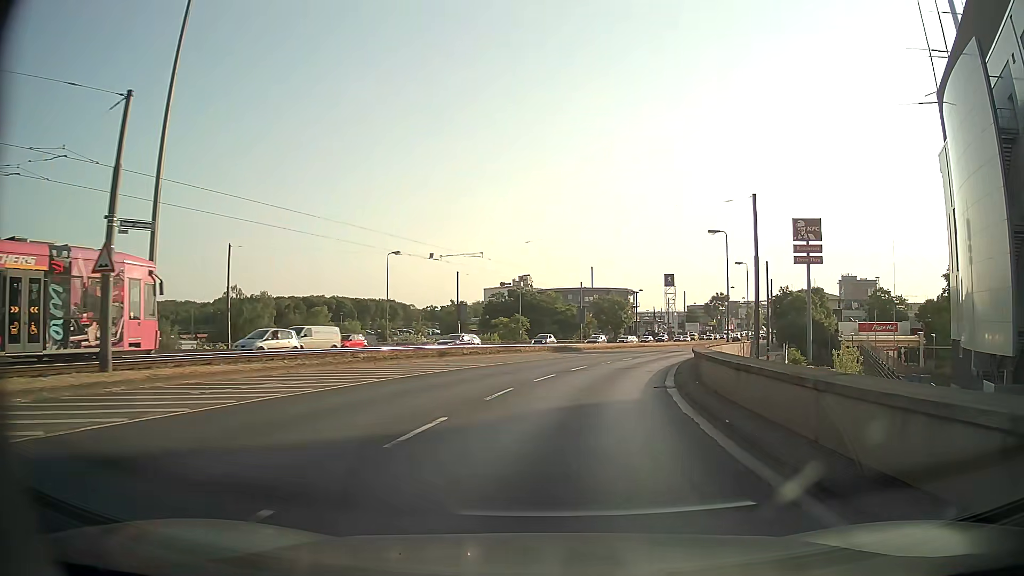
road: primary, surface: asphalt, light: Day
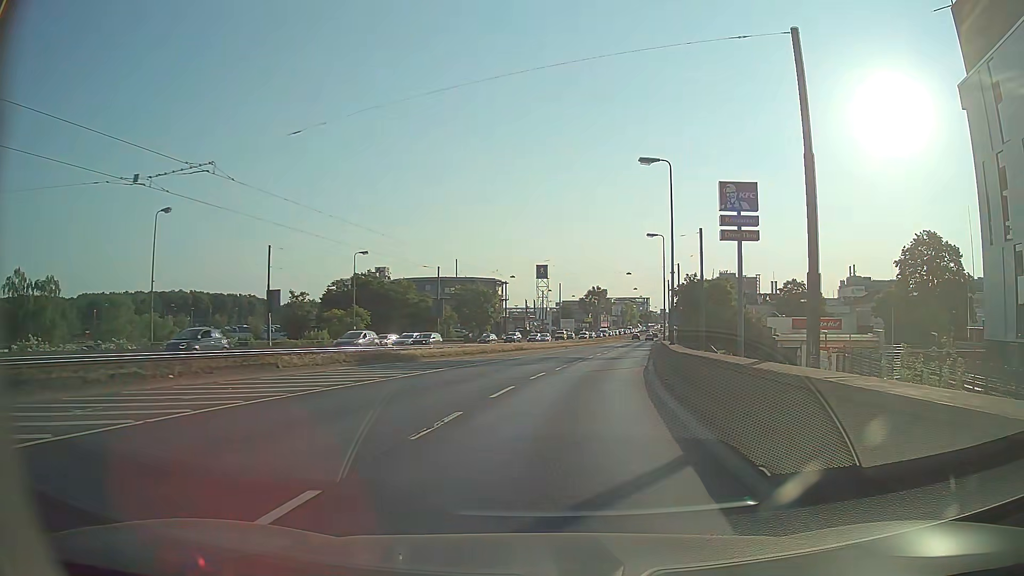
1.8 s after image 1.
(+2.5, +22.9) m; +12°
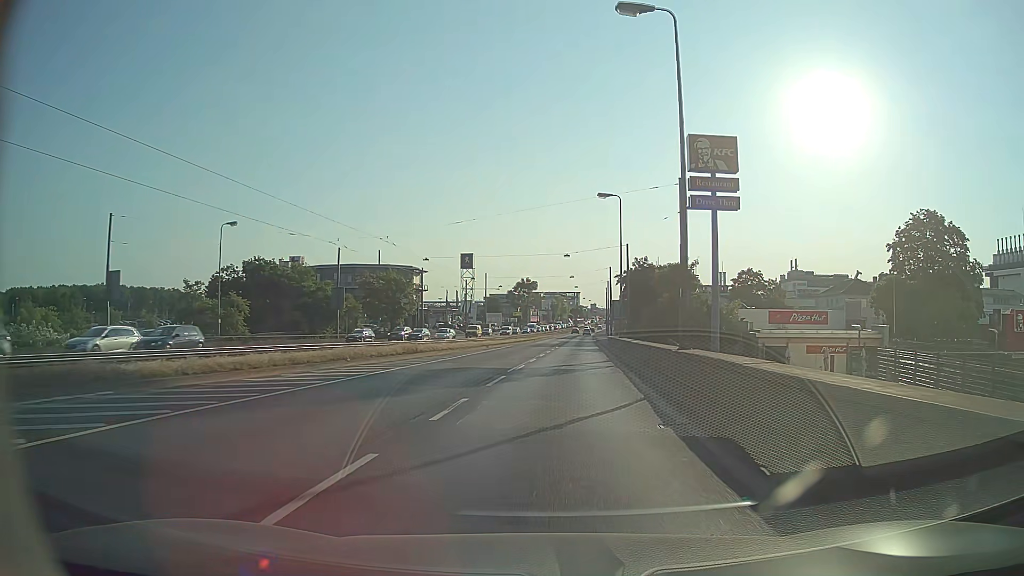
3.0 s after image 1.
(+1.0, +16.0) m; +7°
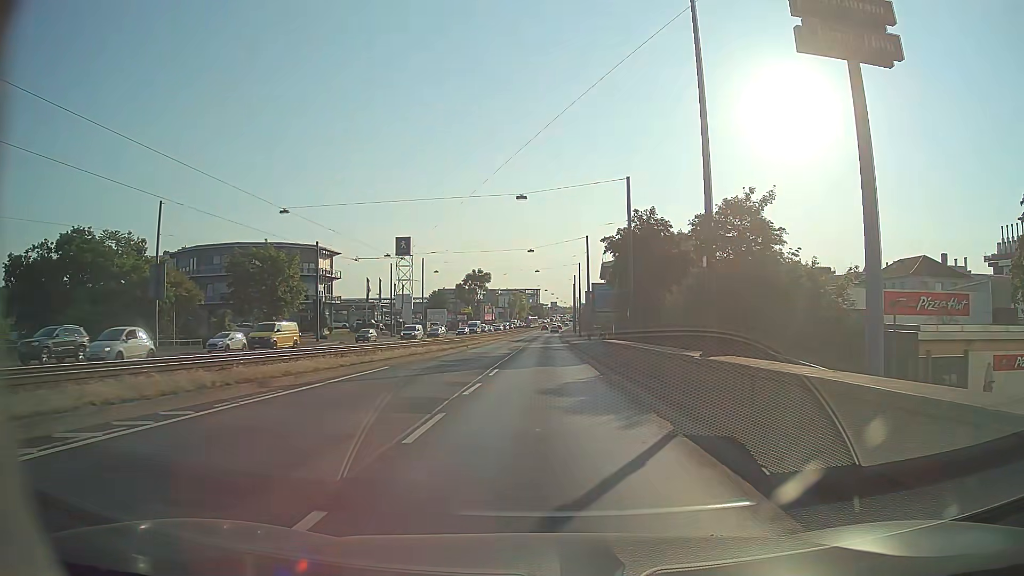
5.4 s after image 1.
(+1.3, +32.3) m; +3°
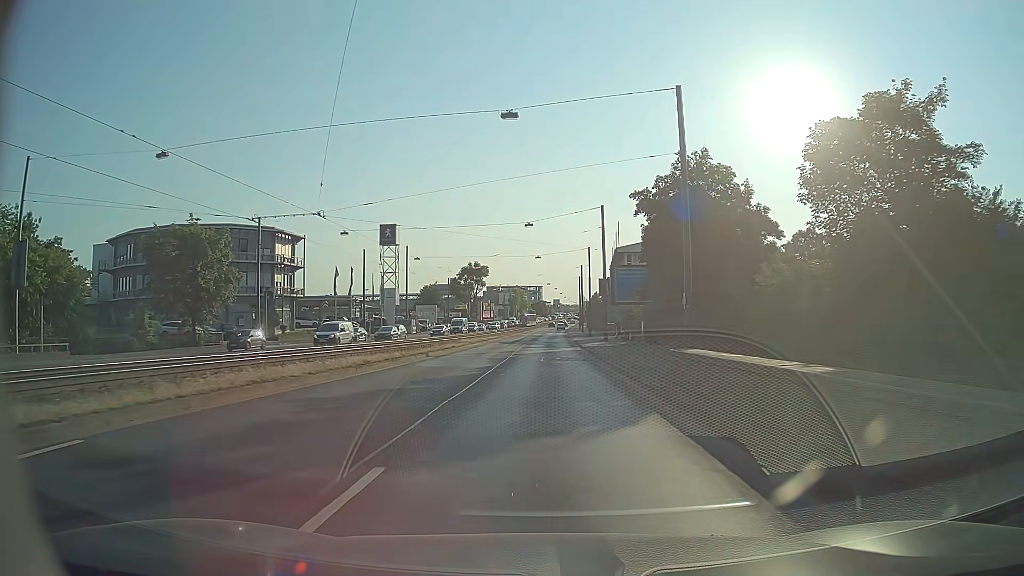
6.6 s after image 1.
(+0.1, +16.3) m; 0°
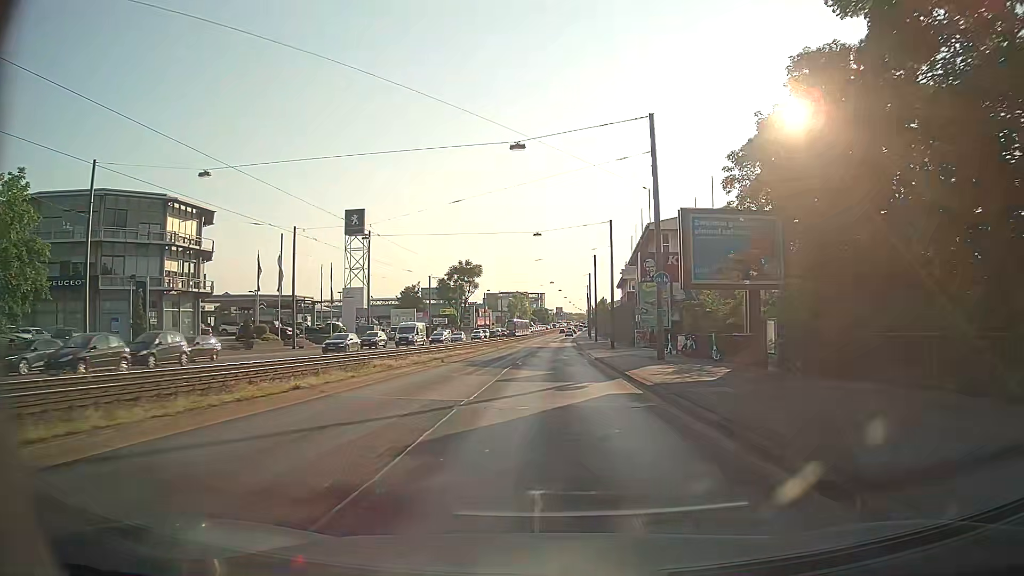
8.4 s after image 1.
(0.0, +24.7) m; 0°
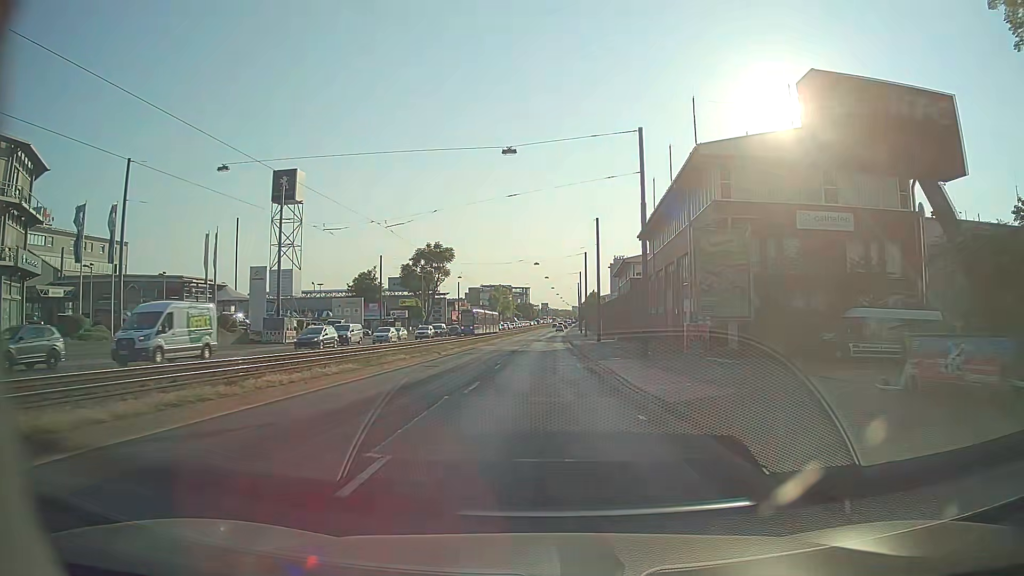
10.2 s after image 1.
(+0.4, +24.8) m; +1°
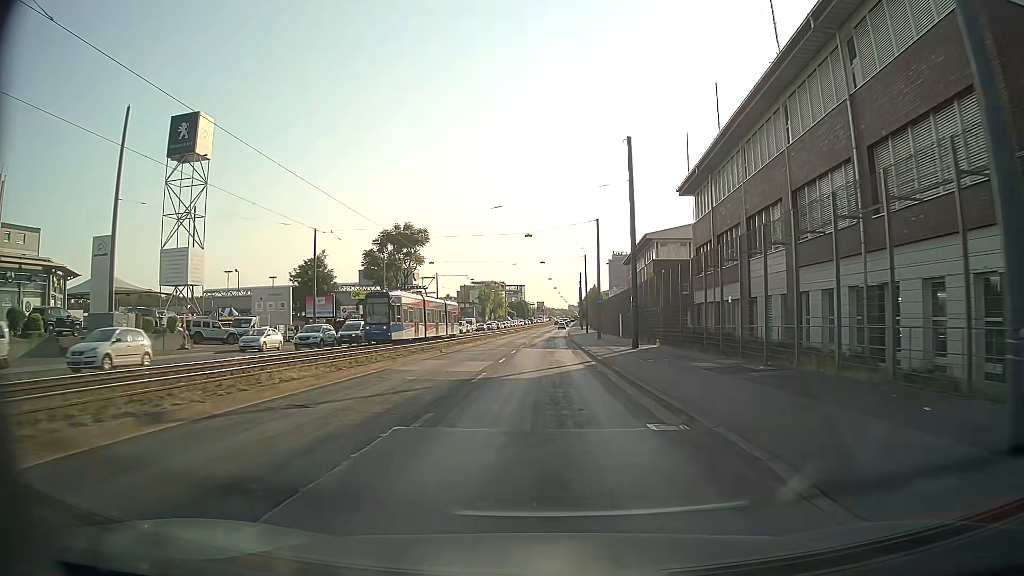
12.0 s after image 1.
(+0.1, +24.9) m; 0°
(0, +10) (0, +20) (0, +30) (0, +40) (0, +50) (+1, +60) (+1, +70) (+1, +80) (+1, +90) (+2, +100) m
